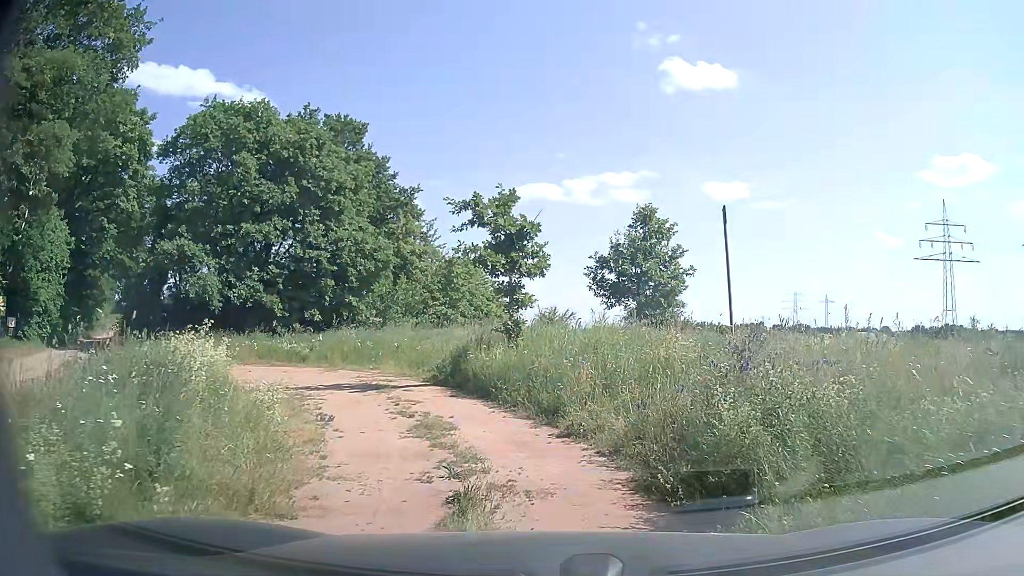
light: Day
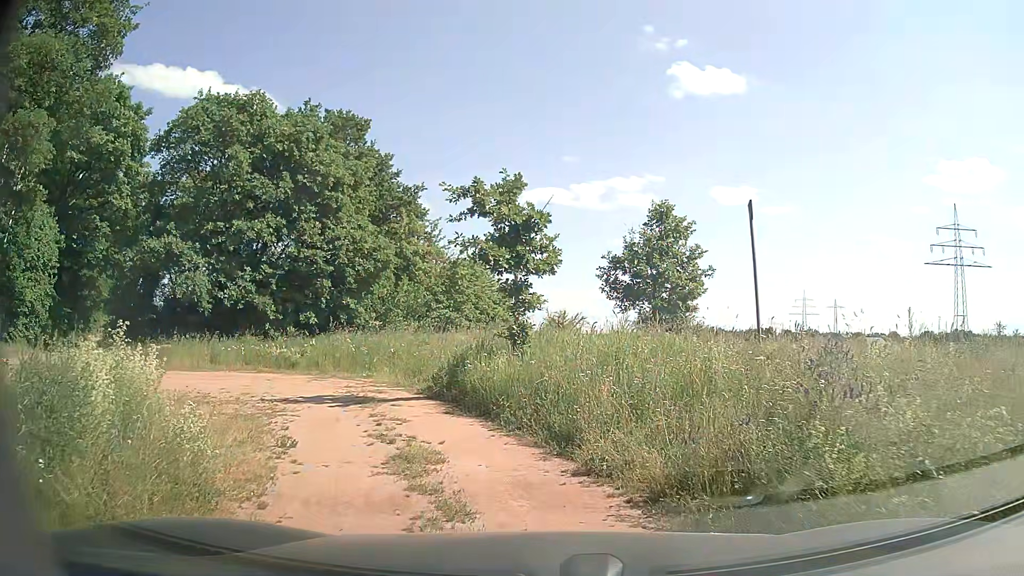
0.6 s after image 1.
(0.0, +1.8) m; +1°
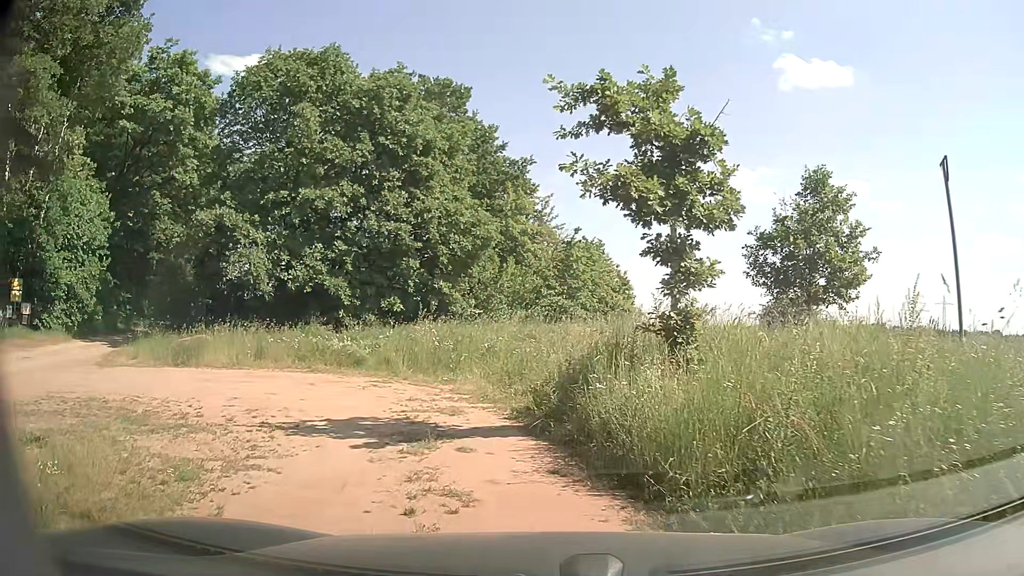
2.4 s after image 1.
(-0.3, +4.7) m; -7°
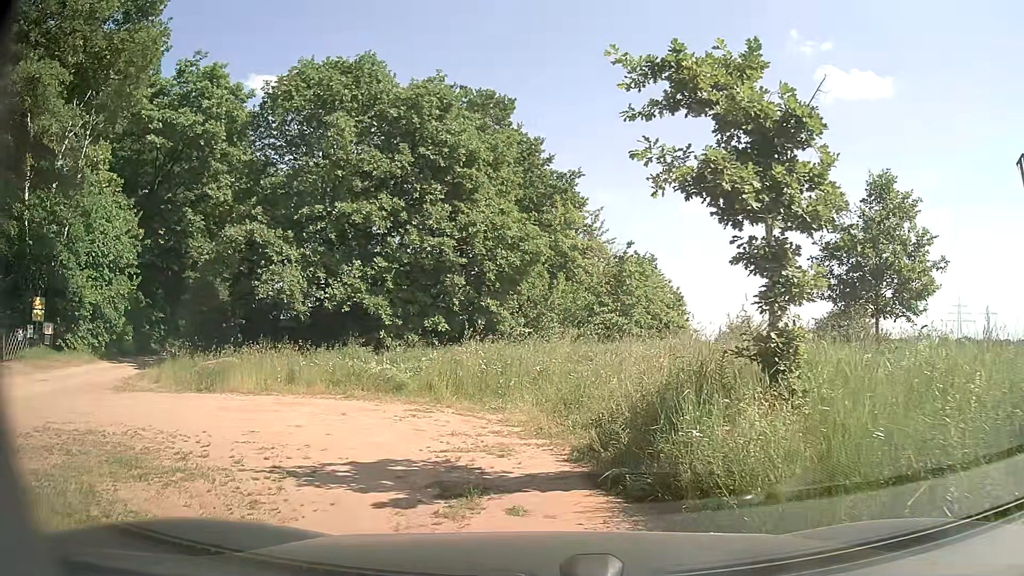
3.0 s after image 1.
(-0.1, +1.4) m; -6°
